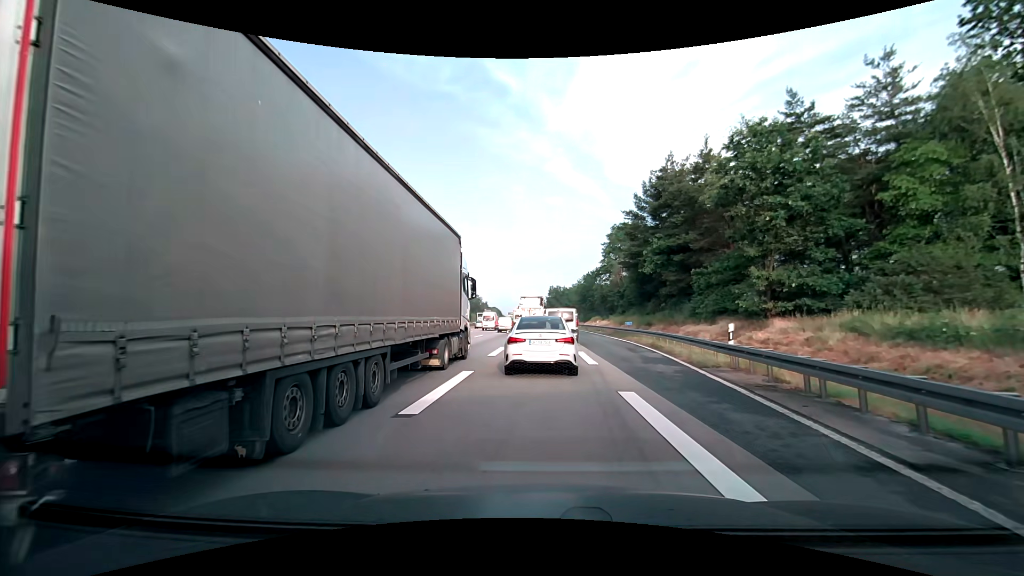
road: motorway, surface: asphalt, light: Day
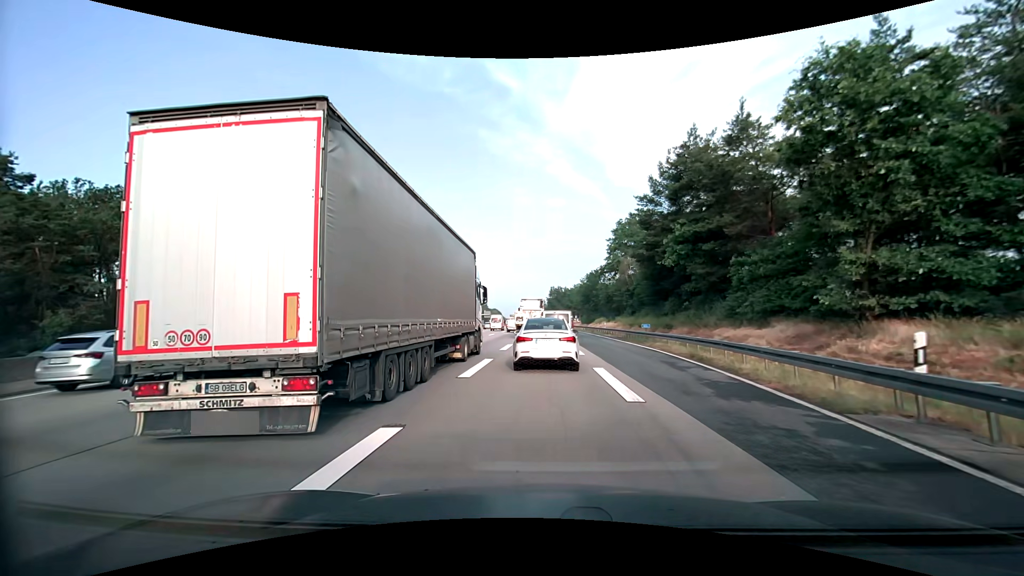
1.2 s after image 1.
(0.0, +6.9) m; 0°
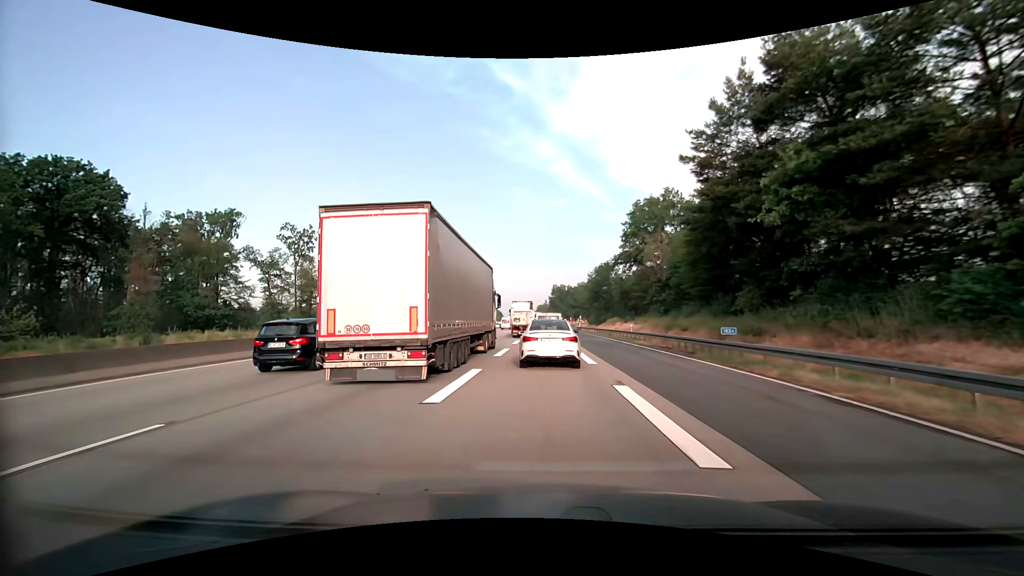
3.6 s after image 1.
(-0.1, +16.0) m; 0°
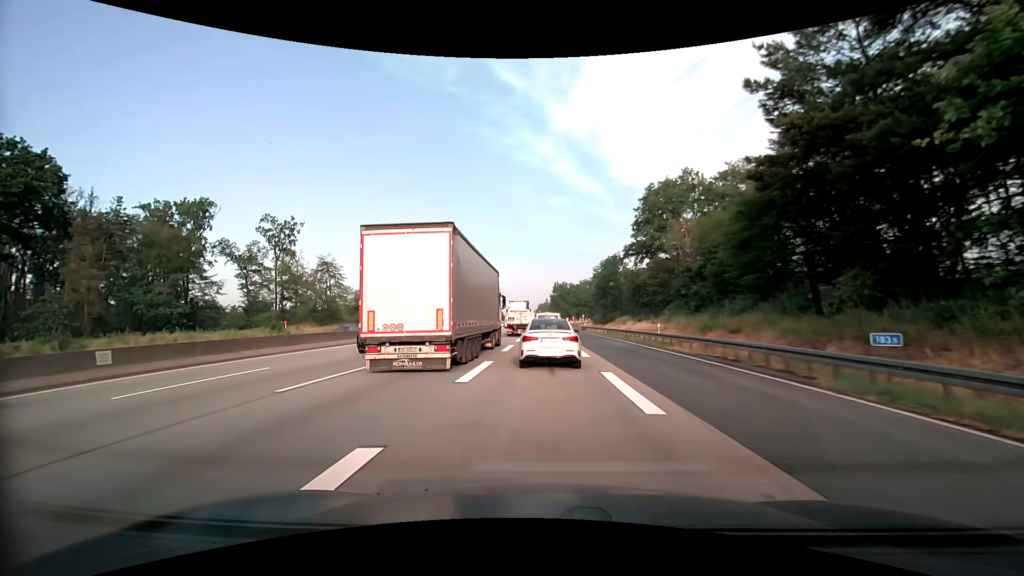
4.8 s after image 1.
(0.0, +9.2) m; 0°
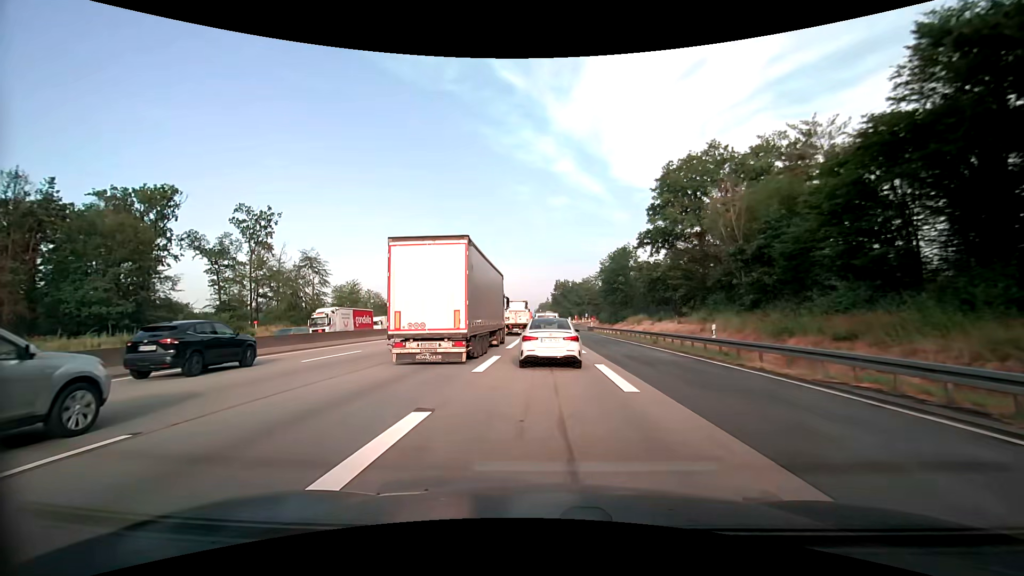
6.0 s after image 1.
(0.0, +9.9) m; 0°
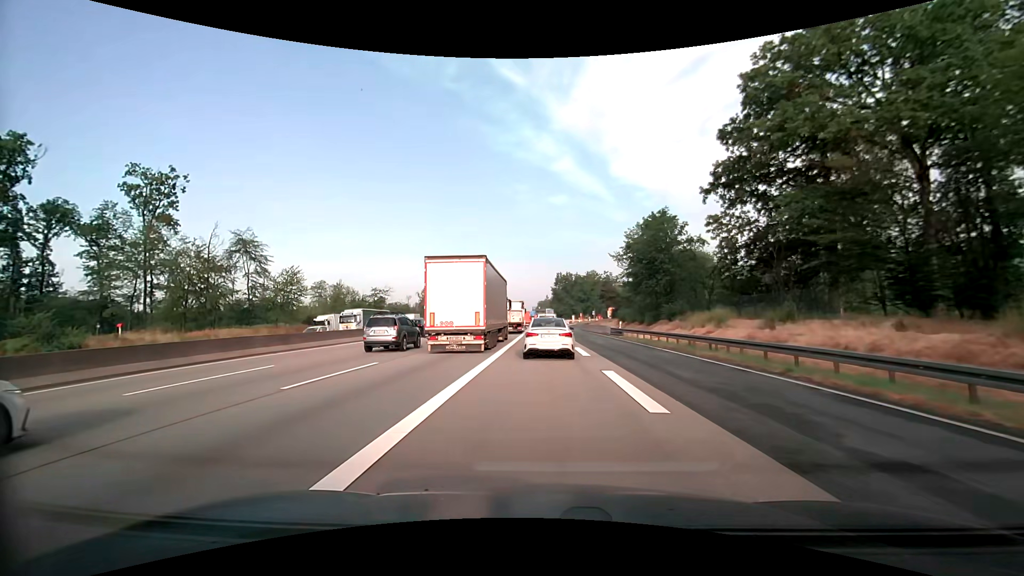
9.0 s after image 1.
(0.0, +26.3) m; 0°
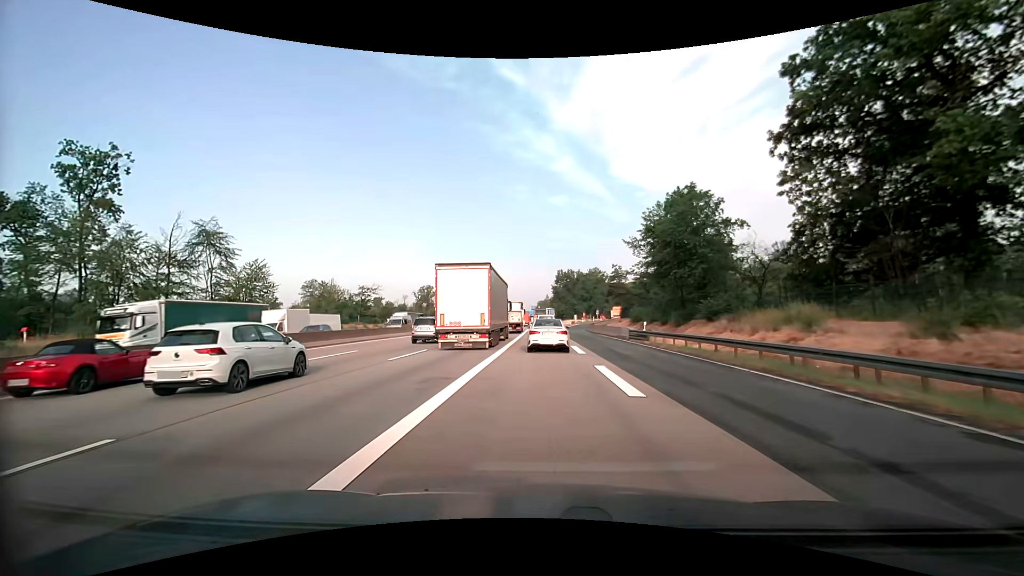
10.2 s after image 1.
(0.0, +10.4) m; 0°
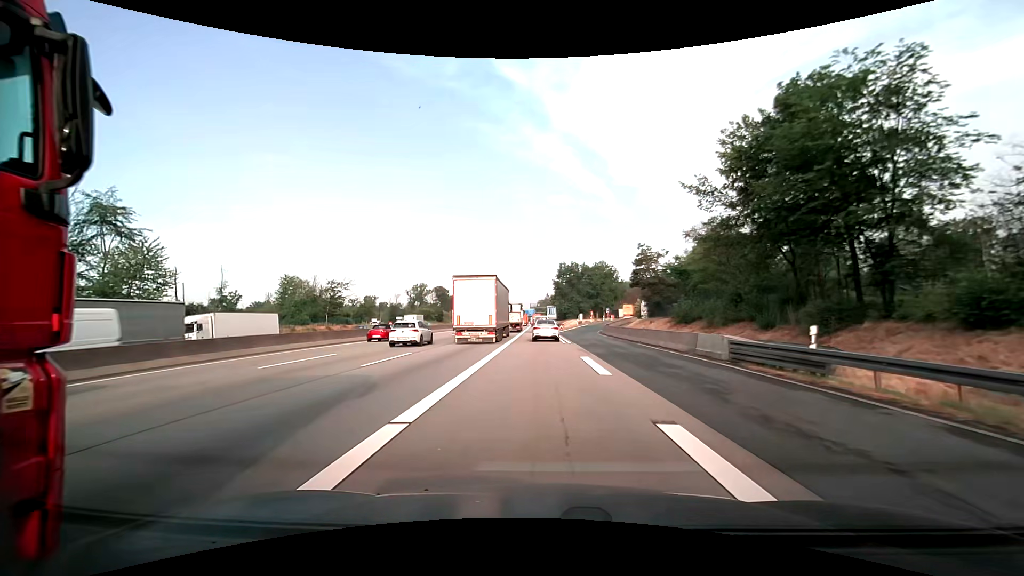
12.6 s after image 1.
(-0.1, +20.5) m; 0°
(0, +10) (0, +20) (0, +30) (0, +40) (0, +50) (-1, +60) (-1, +70) (-1, +80) (-1, +90) (-1, +100) m
